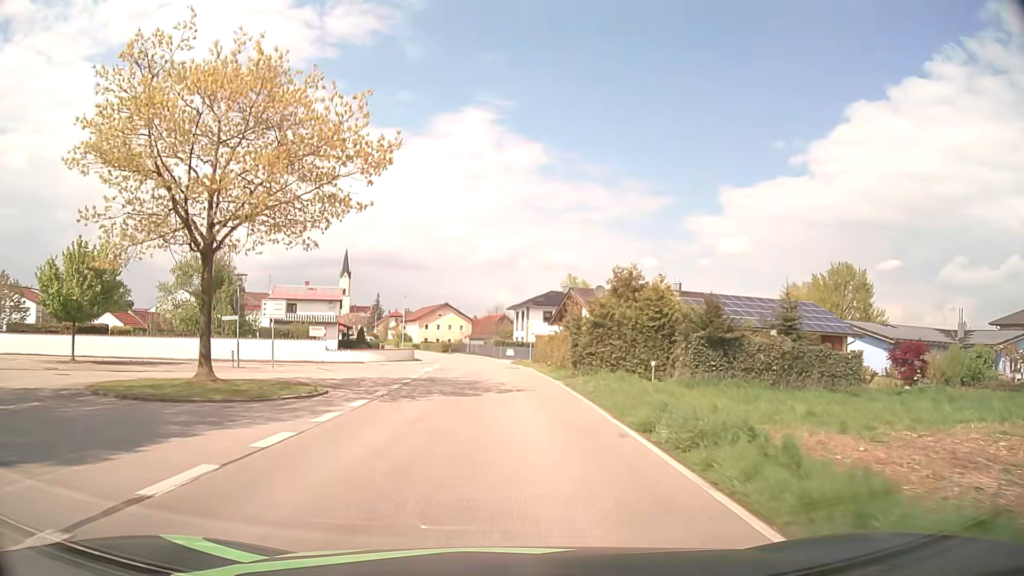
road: secondary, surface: asphalt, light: Day
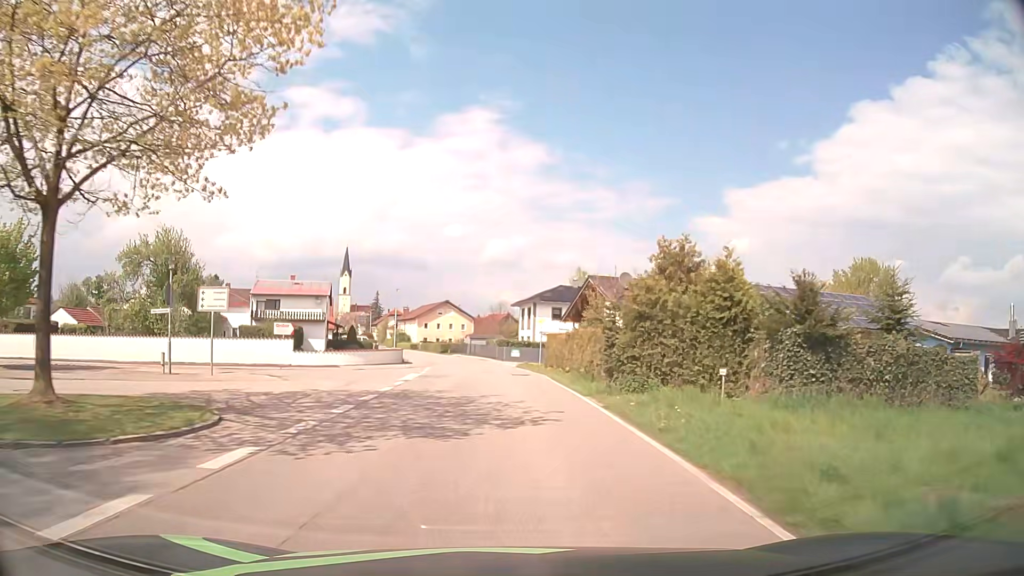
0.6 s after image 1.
(0.0, +7.7) m; 0°
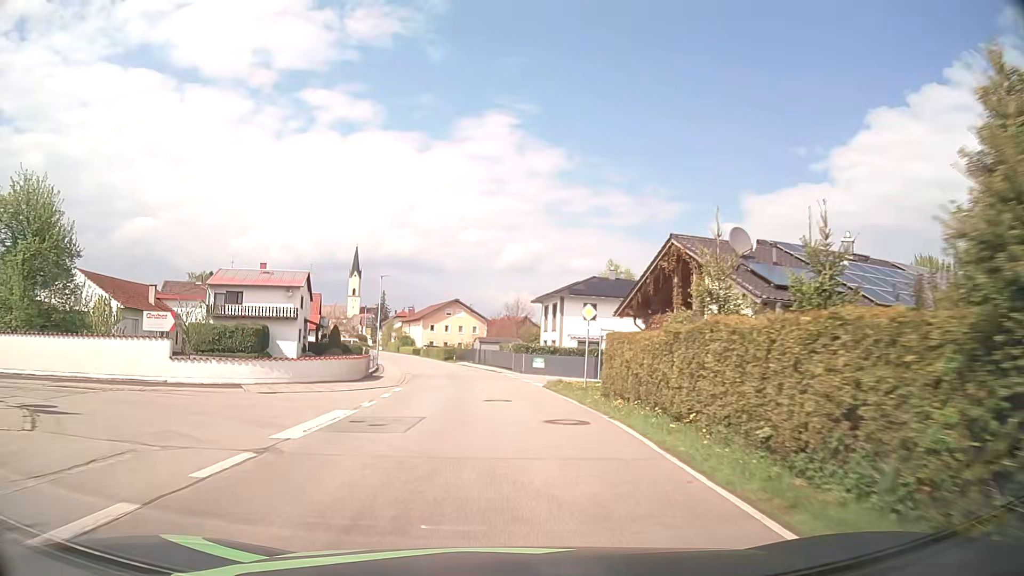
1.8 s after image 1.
(-0.2, +15.4) m; -2°
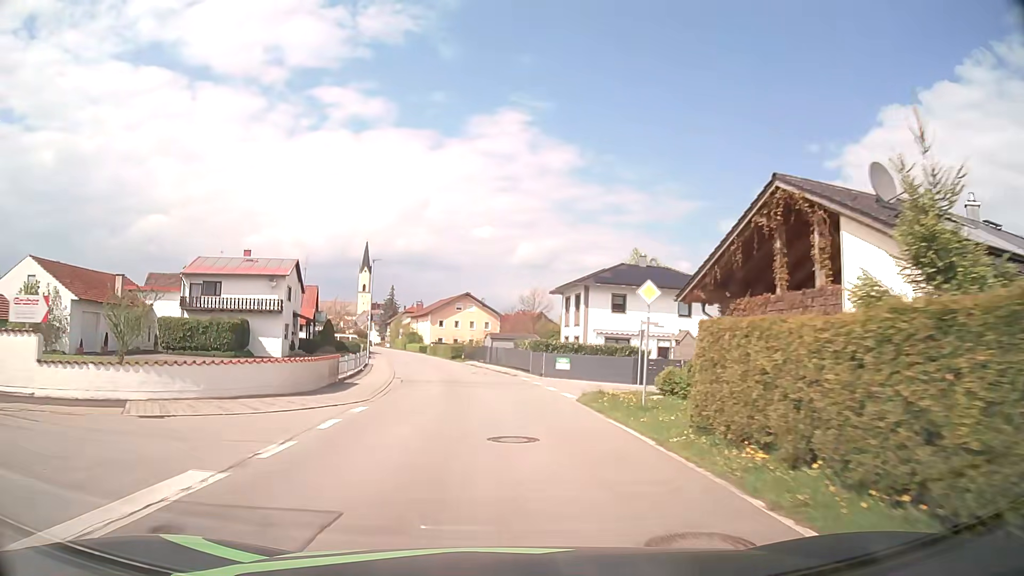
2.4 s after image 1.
(-0.1, +7.7) m; -1°
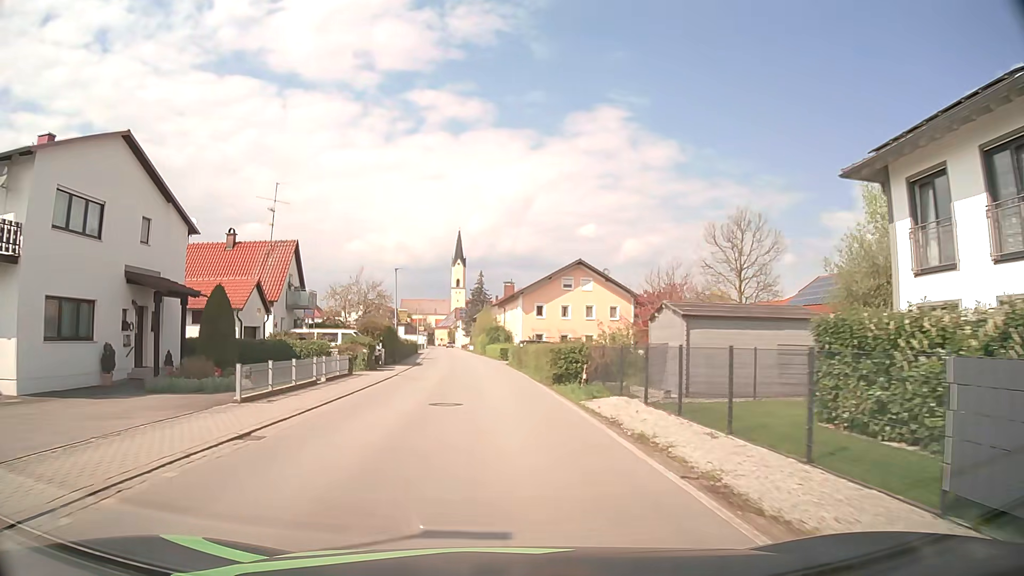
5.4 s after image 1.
(-2.3, +38.2) m; -9°
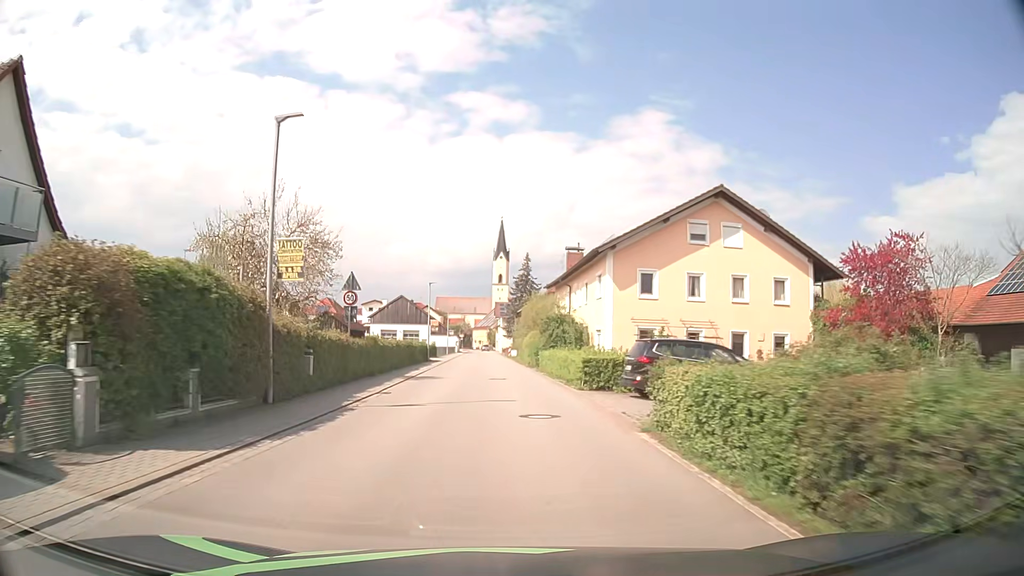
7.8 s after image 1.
(-1.2, +30.5) m; -4°
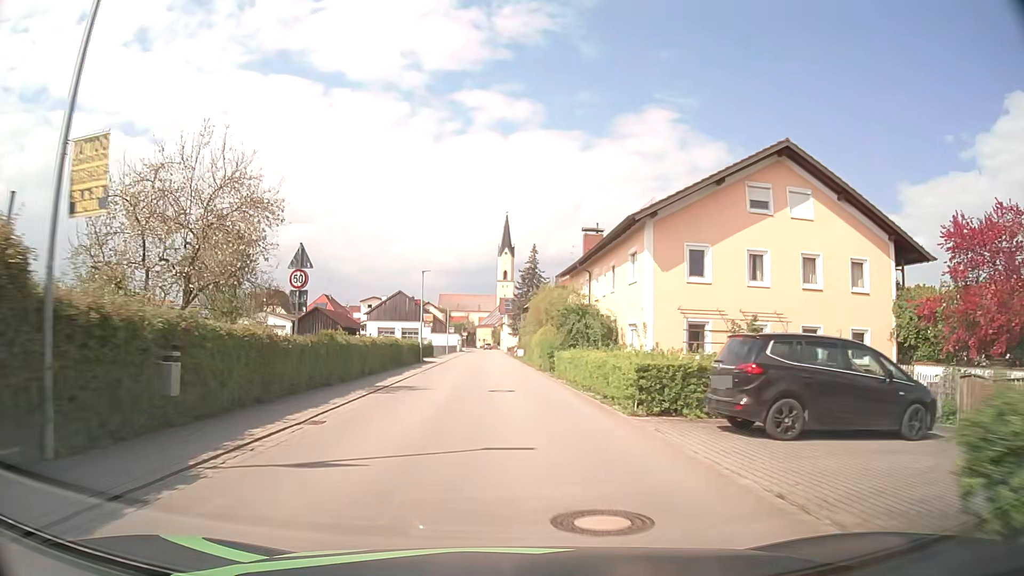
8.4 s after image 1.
(0.0, +7.6) m; 0°
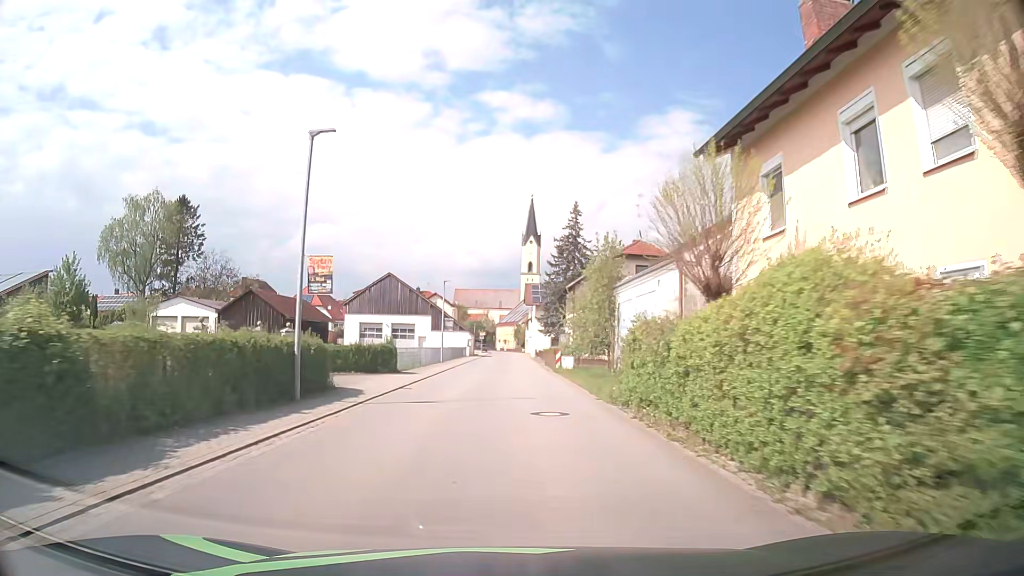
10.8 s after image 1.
(-0.4, +30.5) m; -2°
(0, +10) (0, +20) (0, +30) (0, +40) (0, +50) (0, +60) (+1, +70) (+1, +80) (+1, +90) (+1, +100) m
